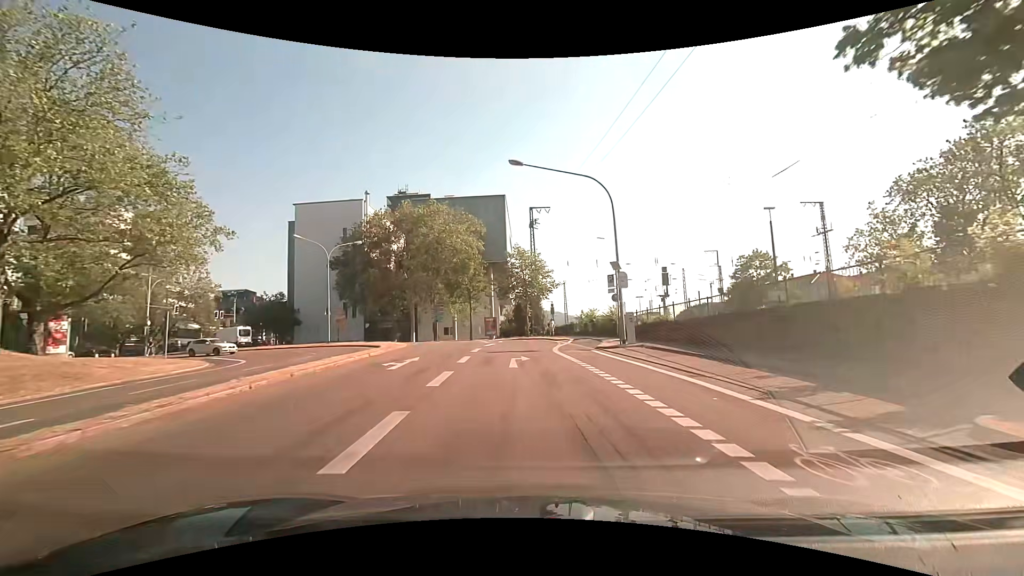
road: secondary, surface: asphalt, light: Day
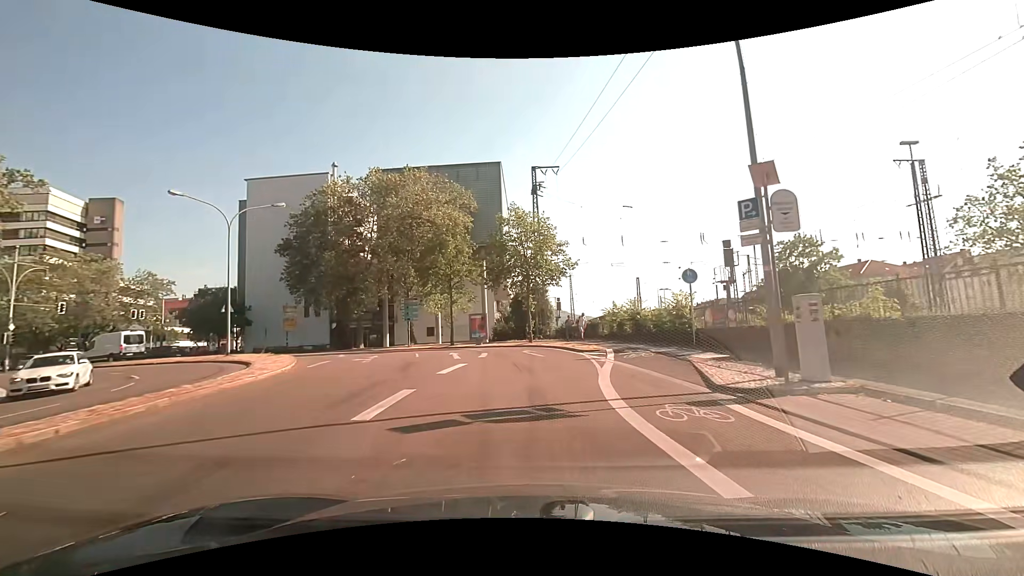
(-0.2, +15.5) m; 0°
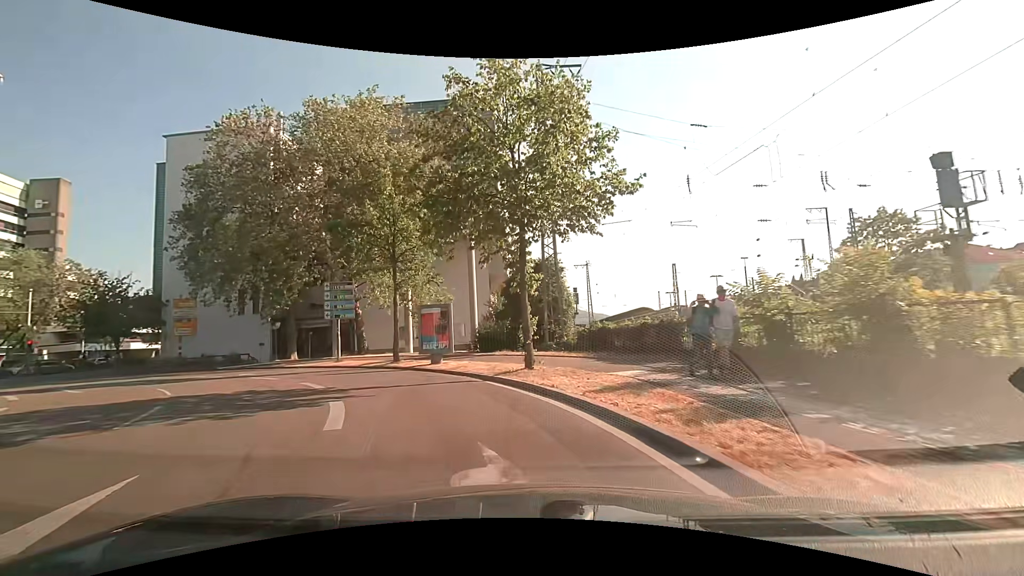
(+0.4, +18.1) m; -1°
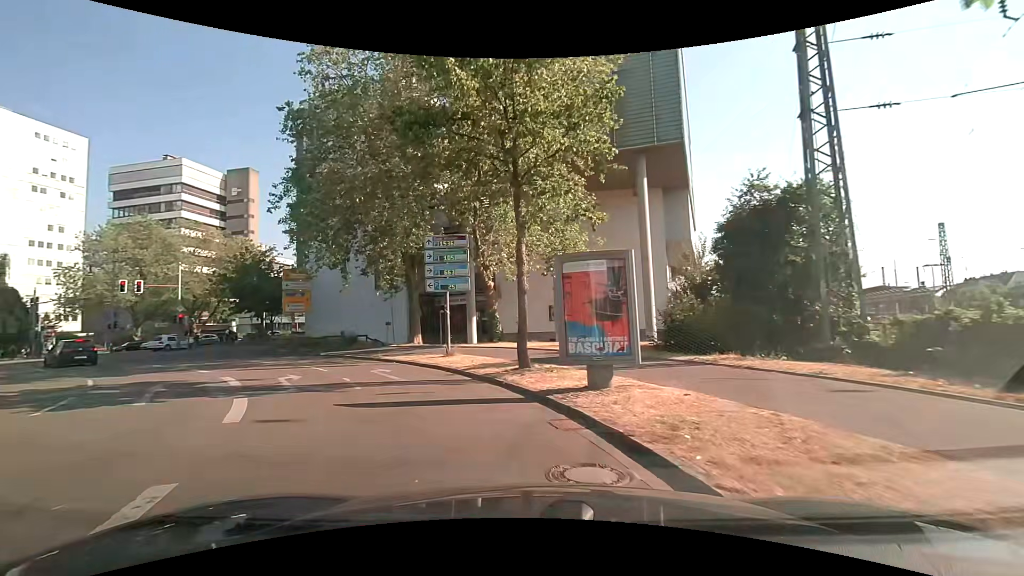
(-1.7, +11.5) m; -19°
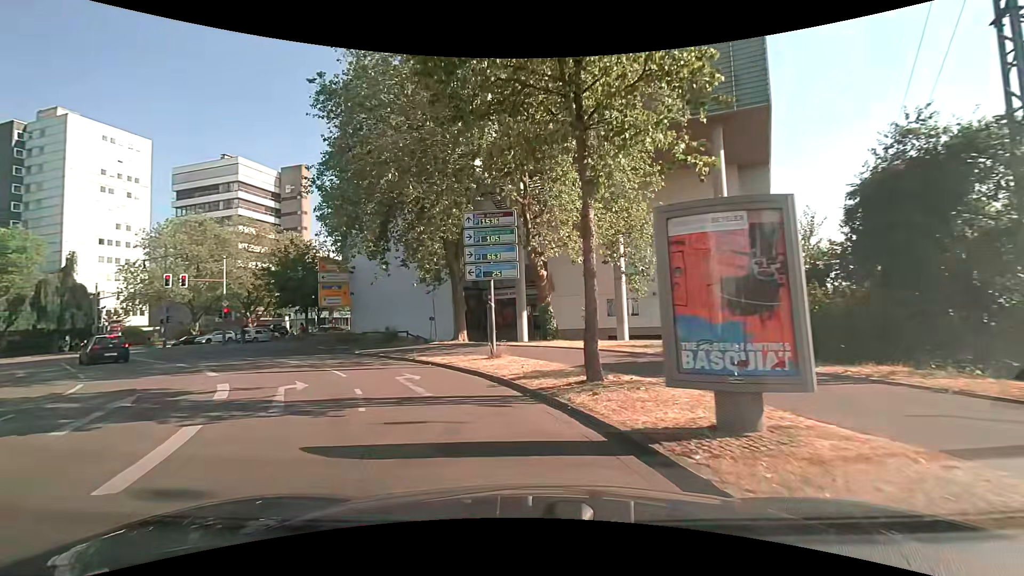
(-0.2, +3.5) m; -5°
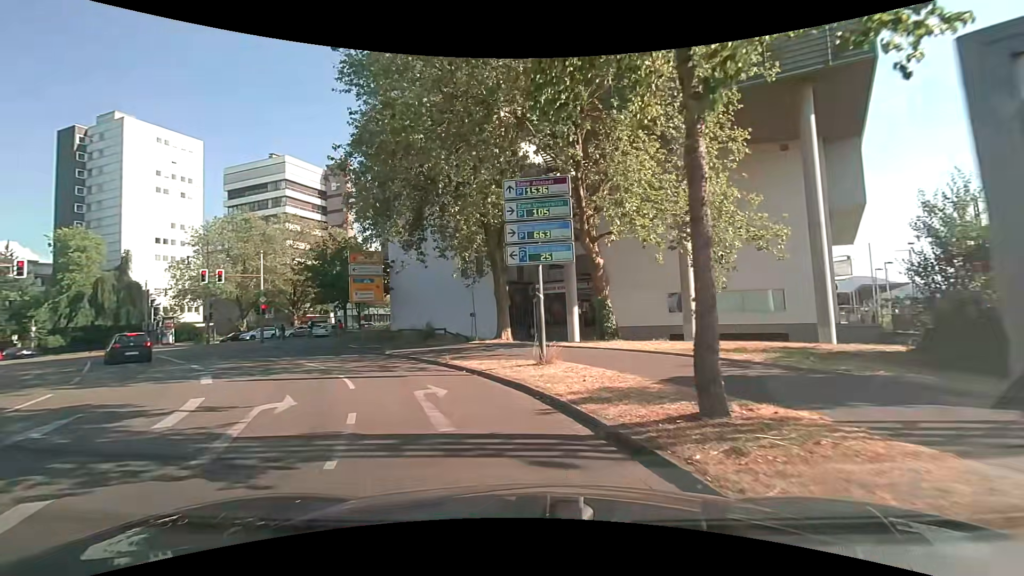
(-0.2, +3.3) m; -6°
